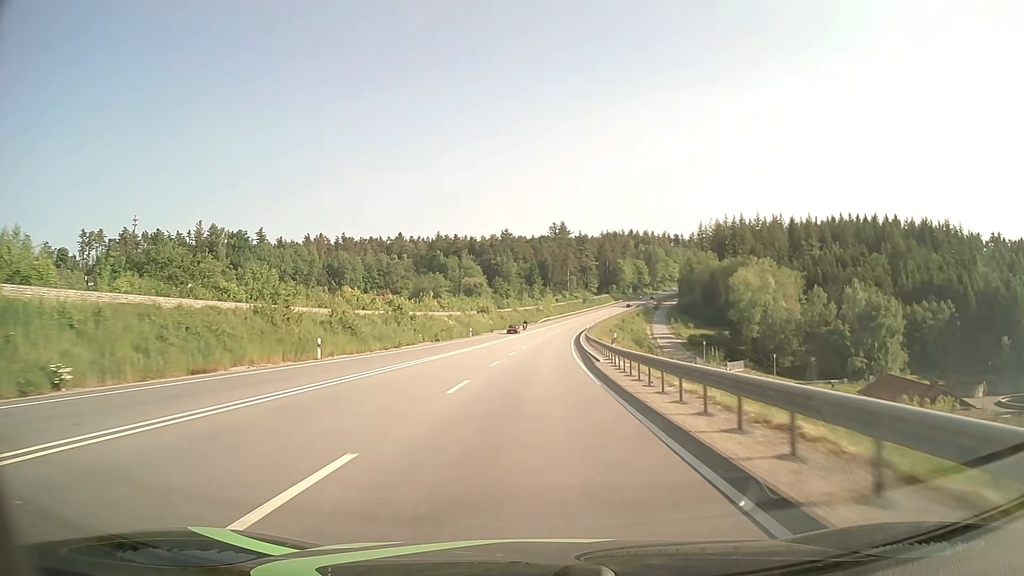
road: primary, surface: asphalt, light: Day
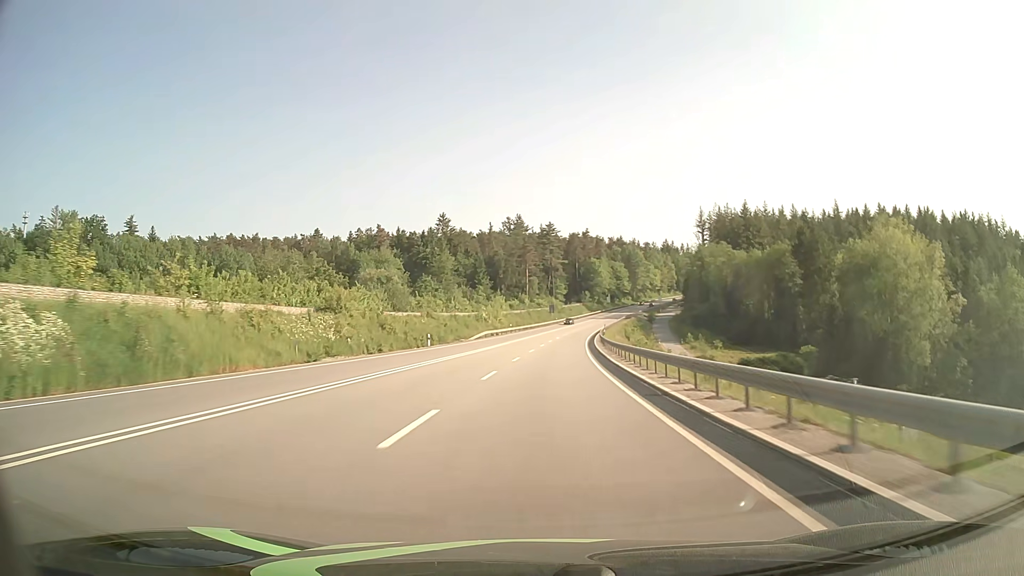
(+2.5, +78.8) m; +4°
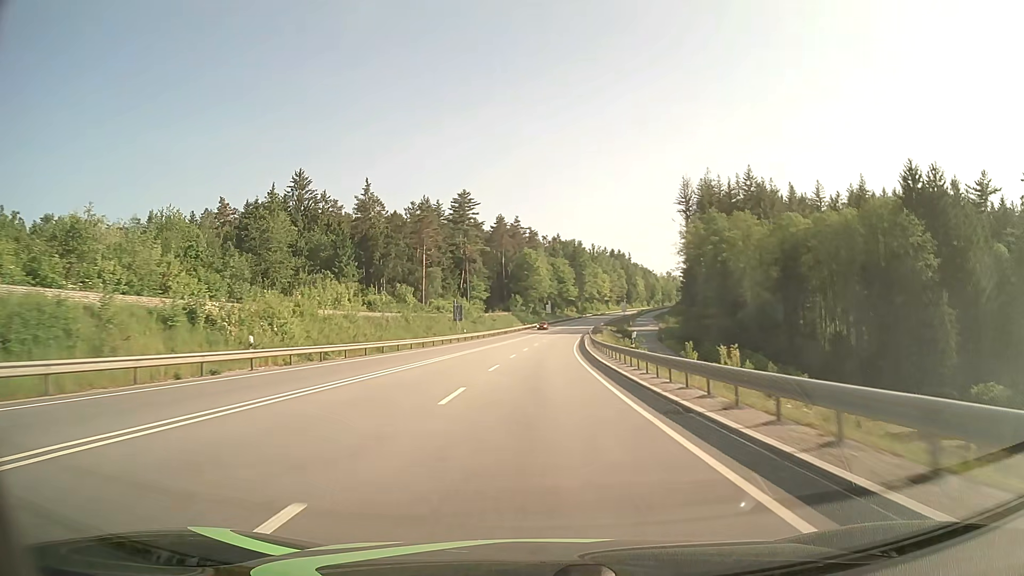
(+4.1, +78.2) m; +7°
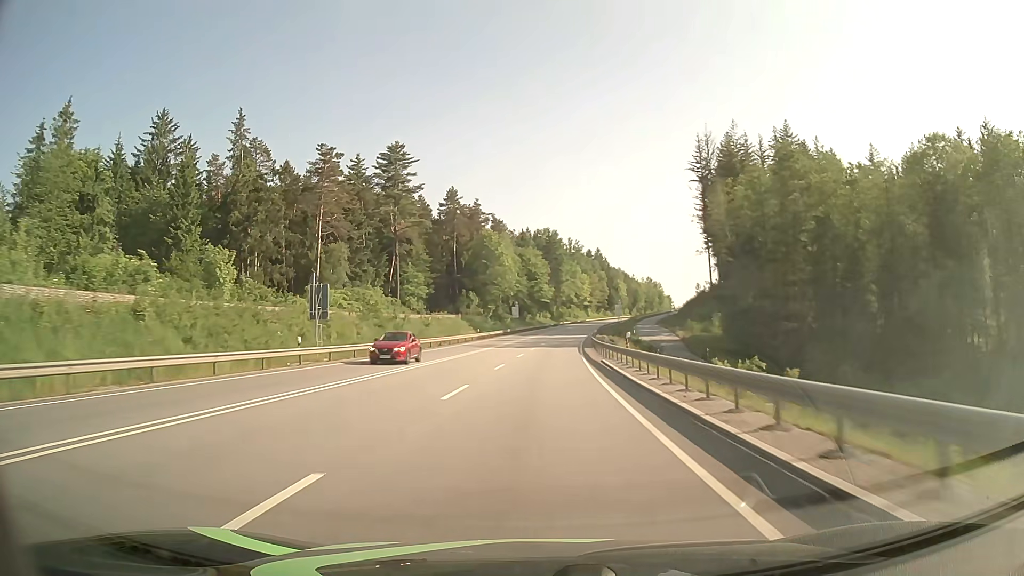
(+1.1, +46.8) m; +3°
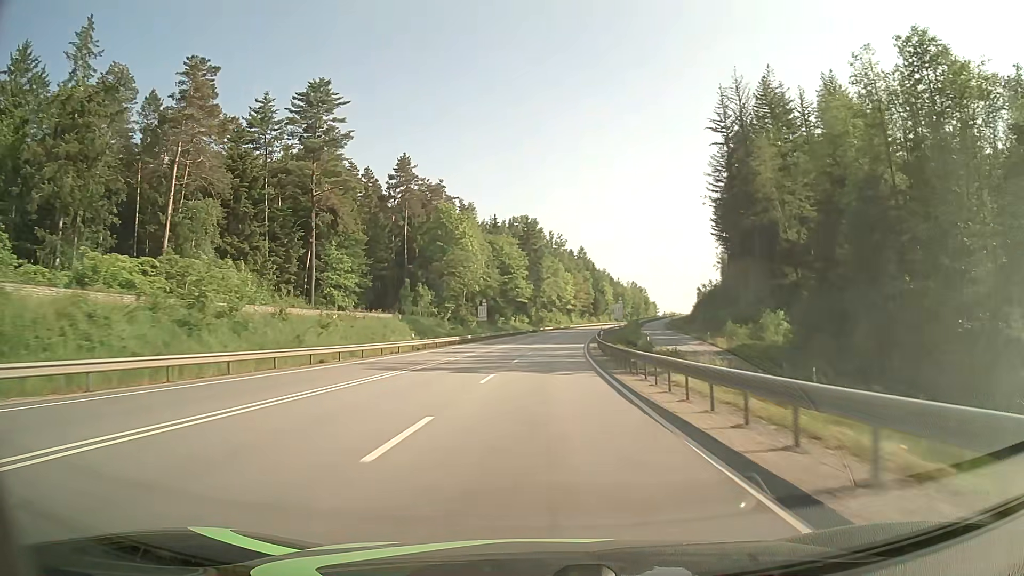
(+0.6, +31.2) m; +2°
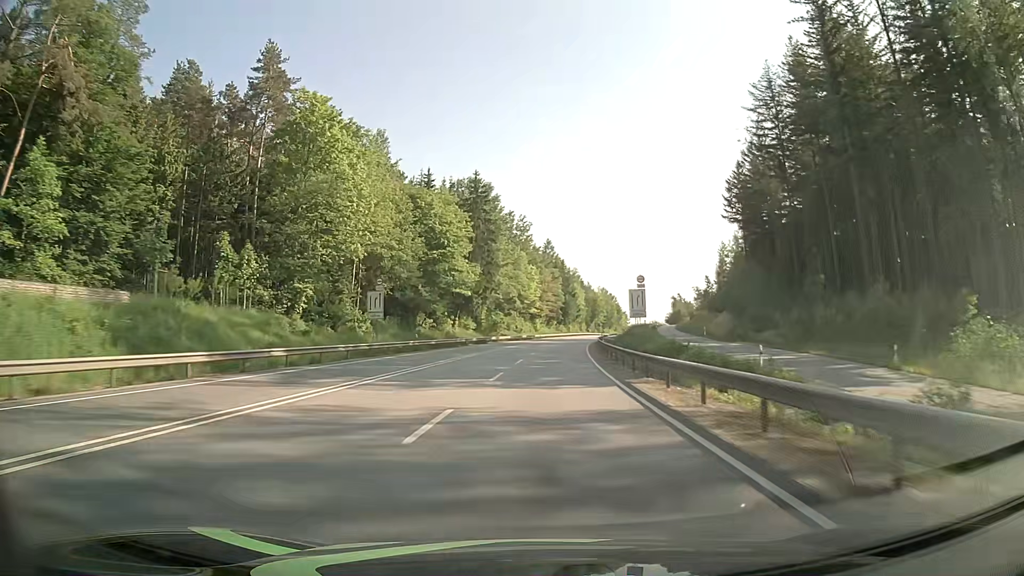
(+1.4, +46.8) m; +3°
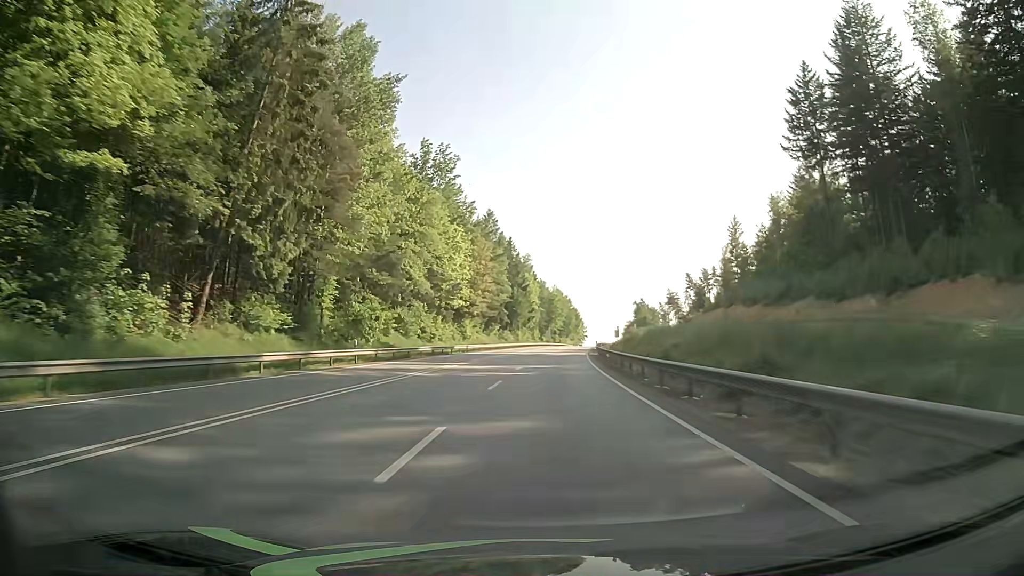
(+2.3, +62.4) m; +4°
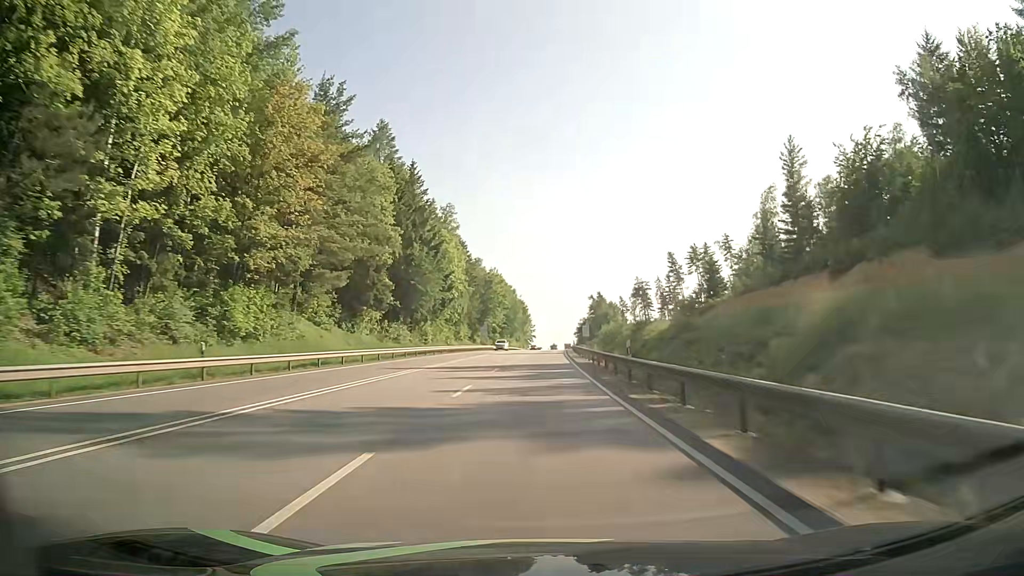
(+2.9, +62.7) m; +5°
(0, +10) (0, +20) (0, +30) (0, +40) (+1, +50) (+1, +60) (+1, +70) (+1, +80) (+2, +90) (+2, +100) m
